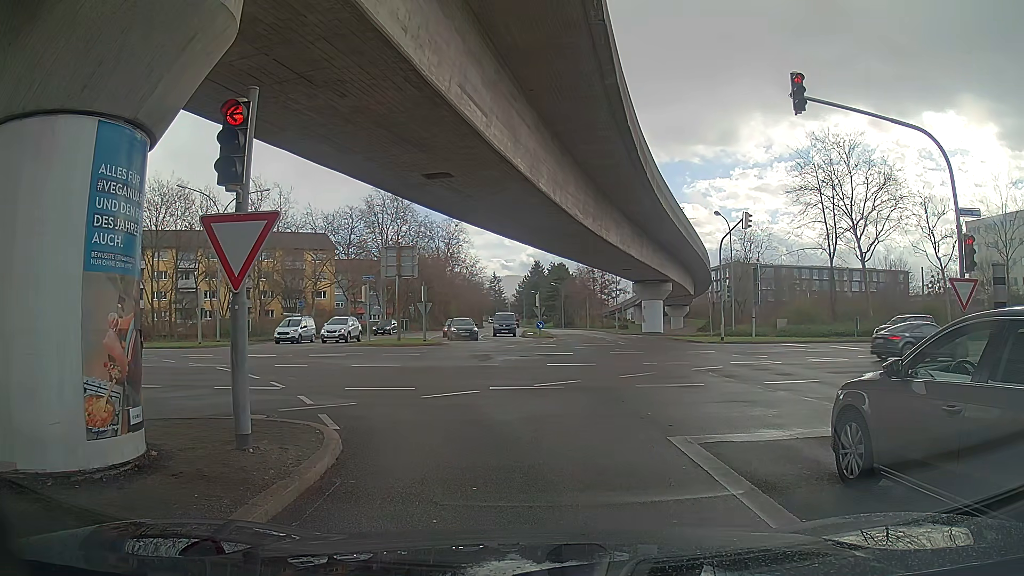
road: tertiary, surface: asphalt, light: Day
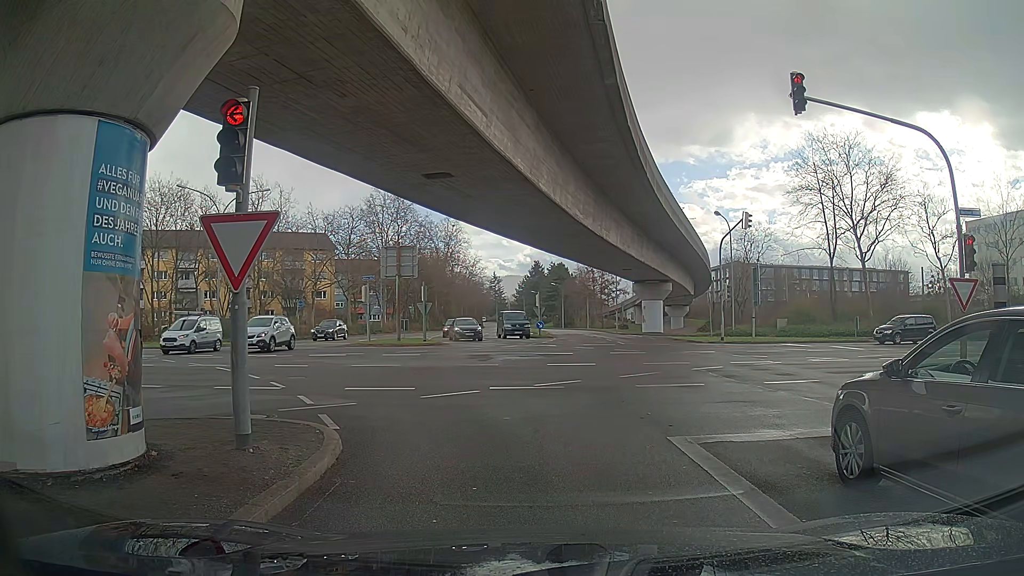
(0.0, 0.0) m; 0°
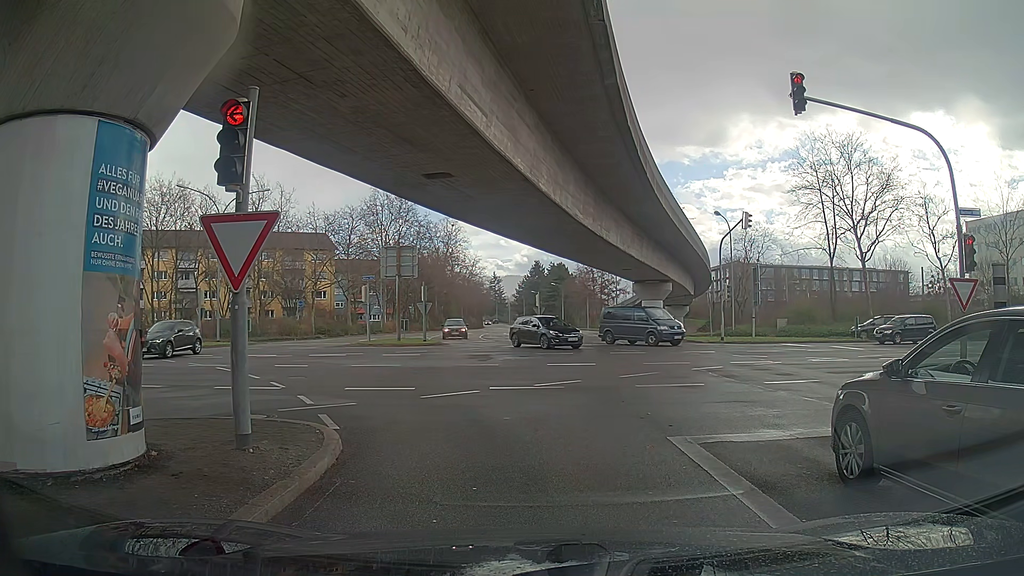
(0.0, 0.0) m; 0°
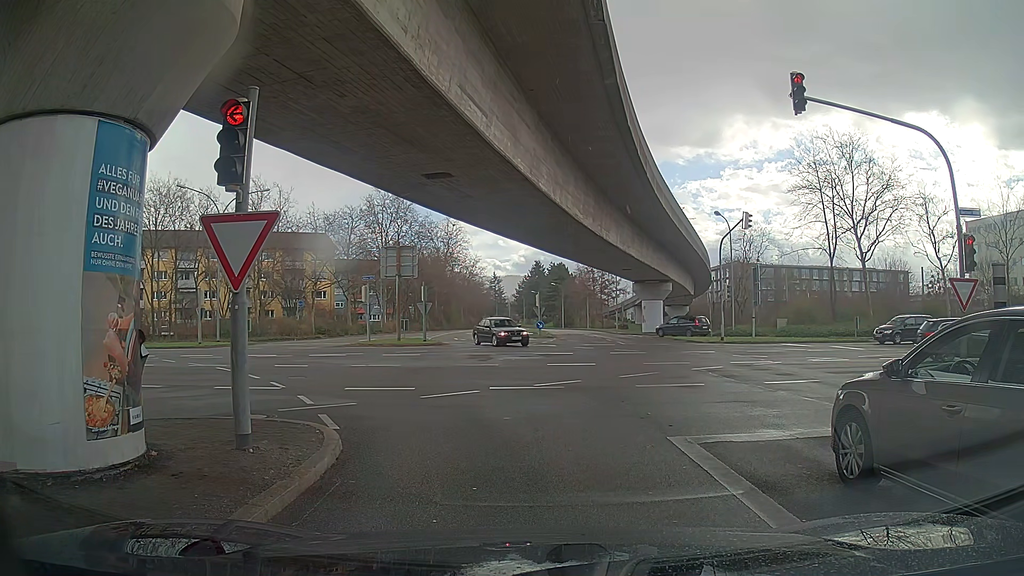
(0.0, 0.0) m; 0°
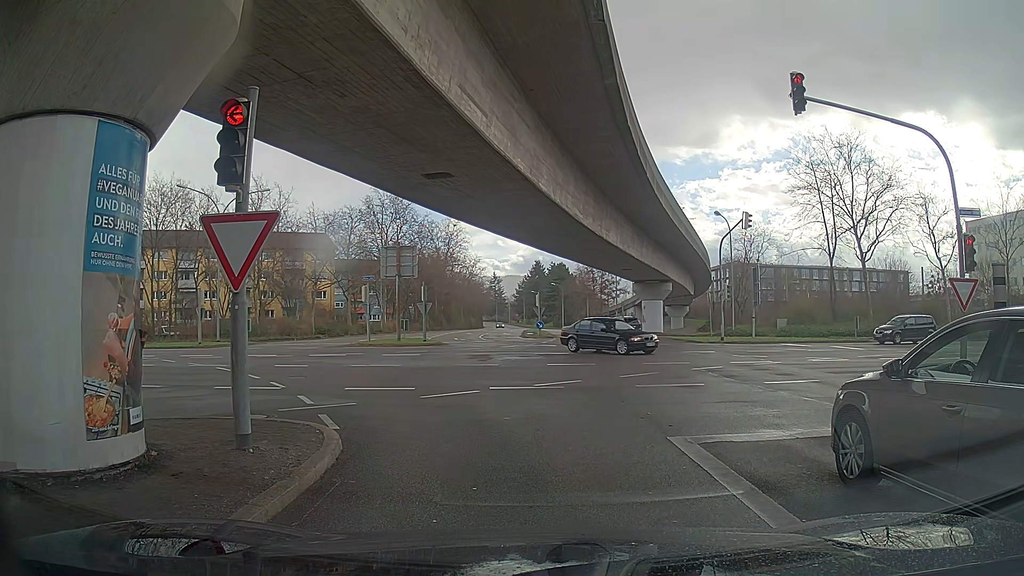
(0.0, 0.0) m; 0°
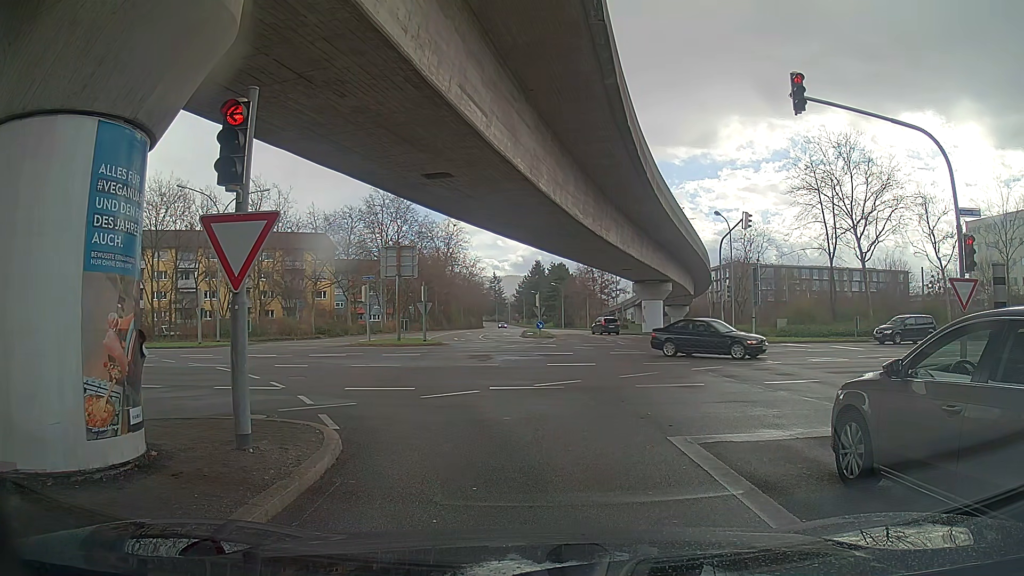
(0.0, 0.0) m; 0°
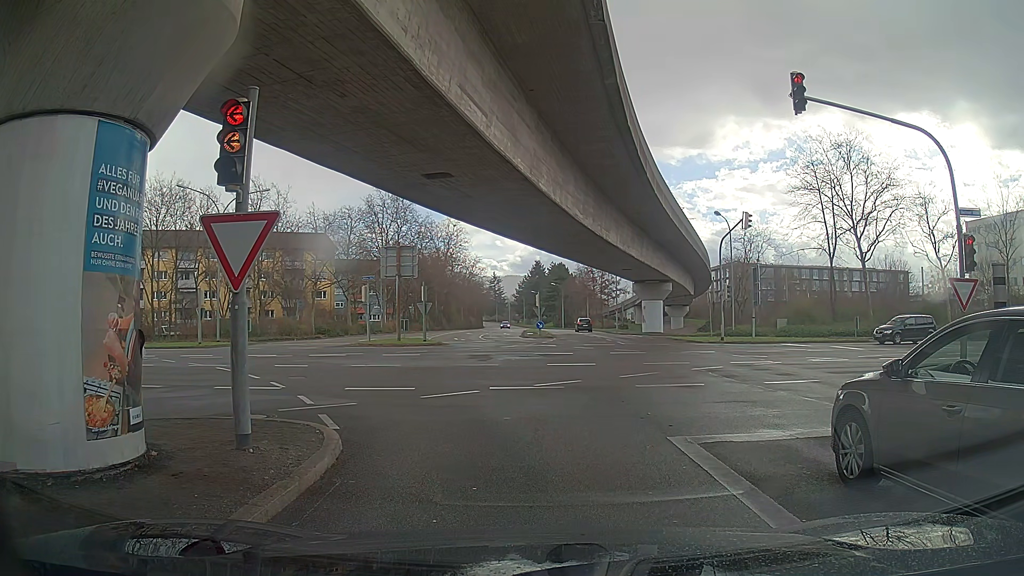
(0.0, 0.0) m; 0°
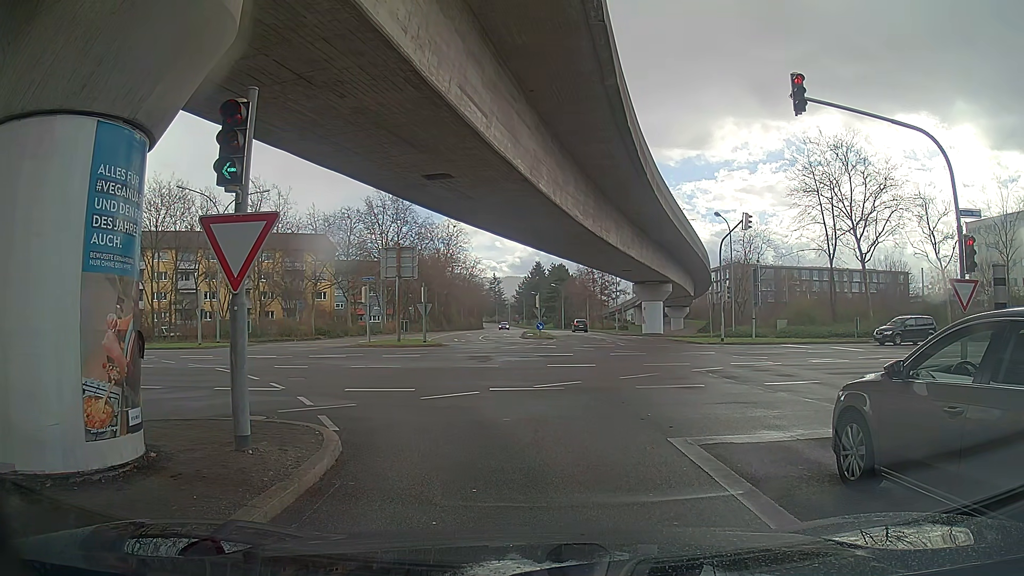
(0.0, 0.0) m; 0°
(-1, +10) (-5, +19) (-12, +26) (-21, +30) (-31, +31) (-41, +31) (-51, +31) (-61, +31) (-71, +31) (-81, +31) m
